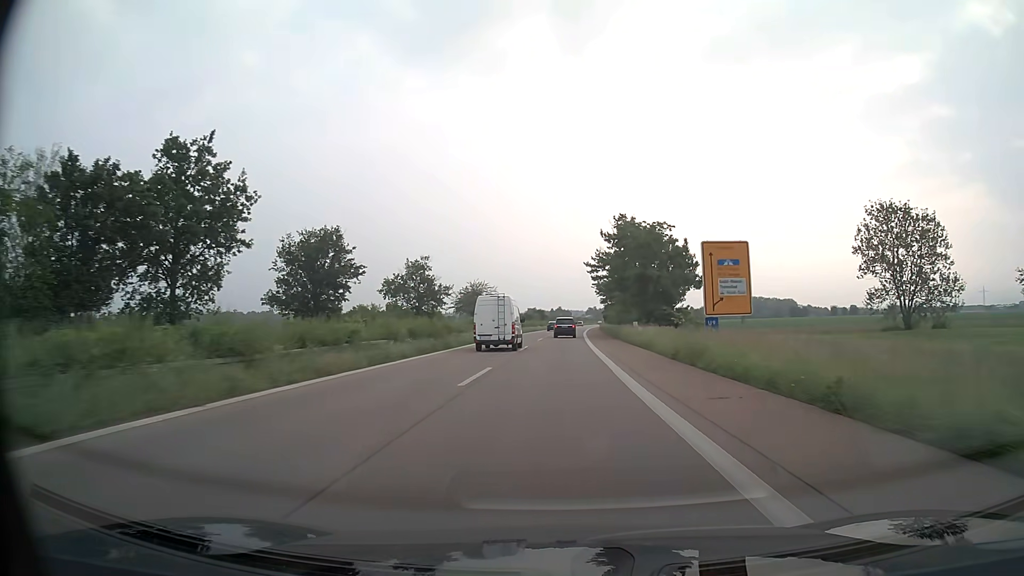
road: trunk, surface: asphalt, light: Day
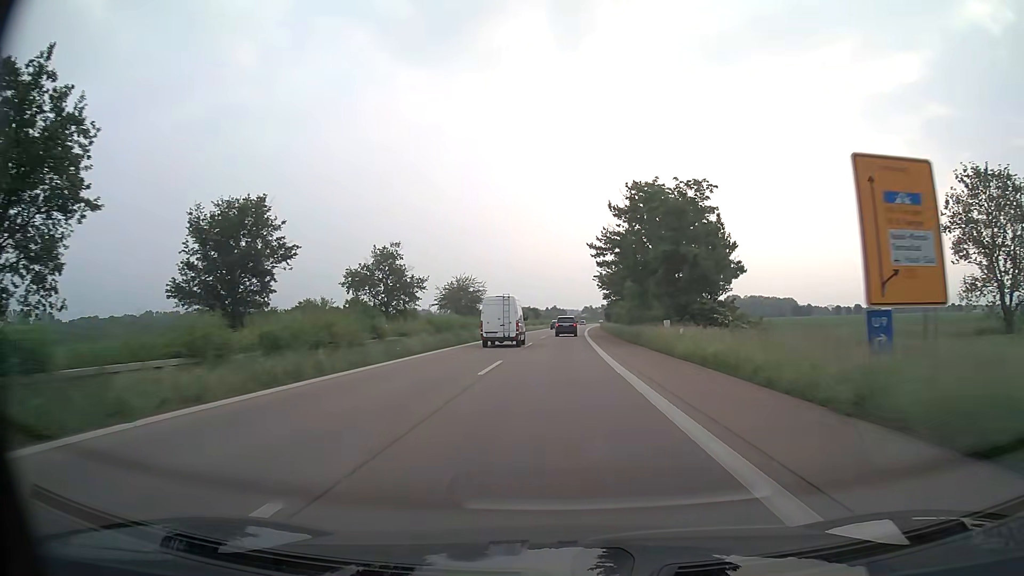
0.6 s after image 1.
(0.0, +15.6) m; 0°
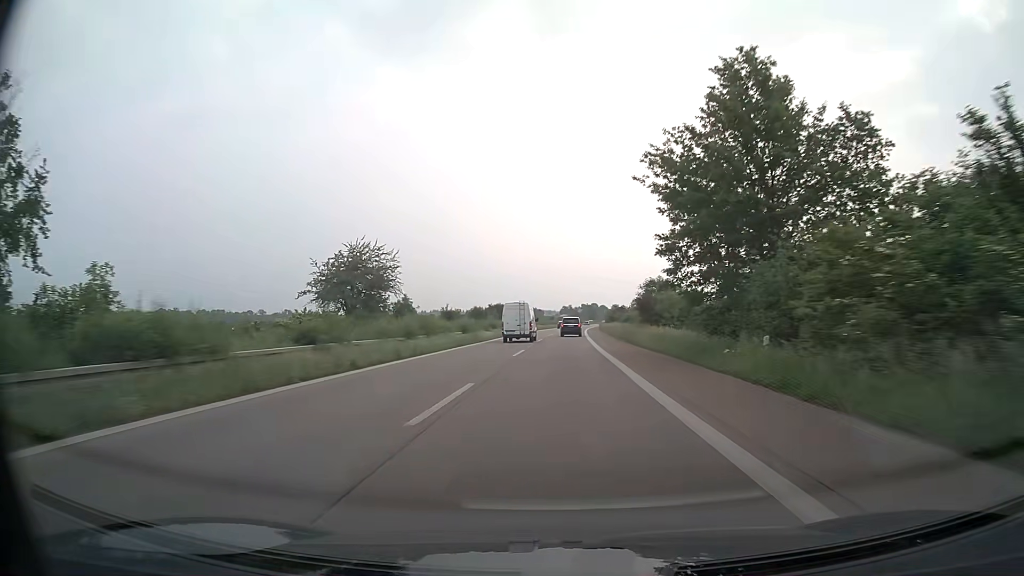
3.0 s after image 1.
(+1.0, +62.7) m; +2°
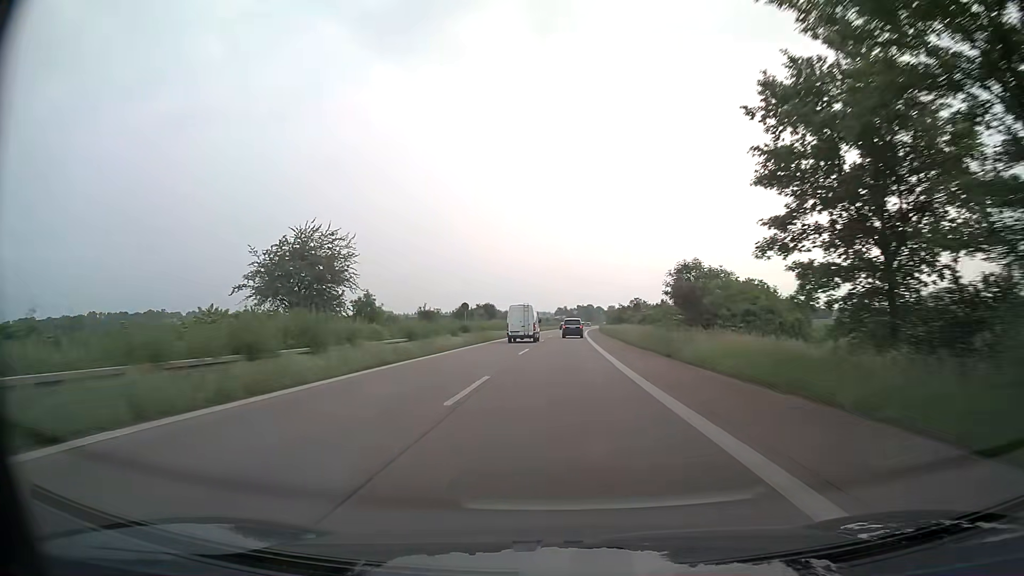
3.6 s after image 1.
(0.0, +15.8) m; 0°
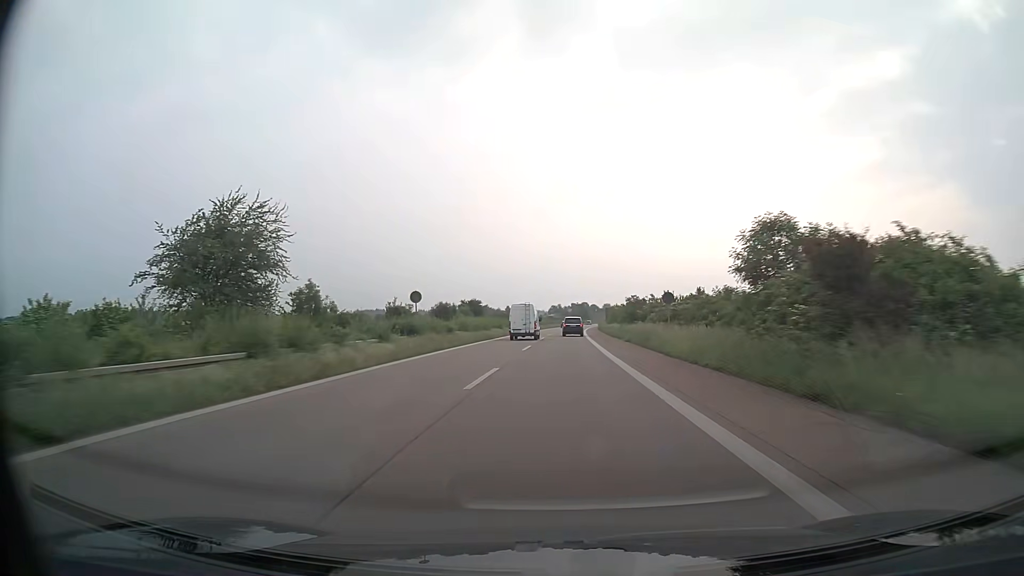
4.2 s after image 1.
(+0.1, +15.8) m; 0°
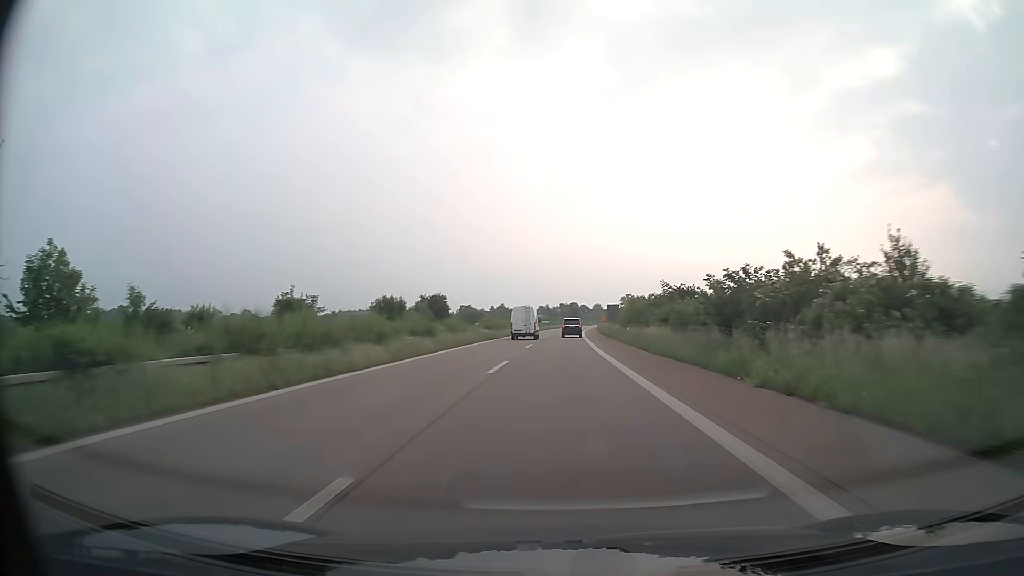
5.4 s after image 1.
(+0.3, +31.8) m; +1°
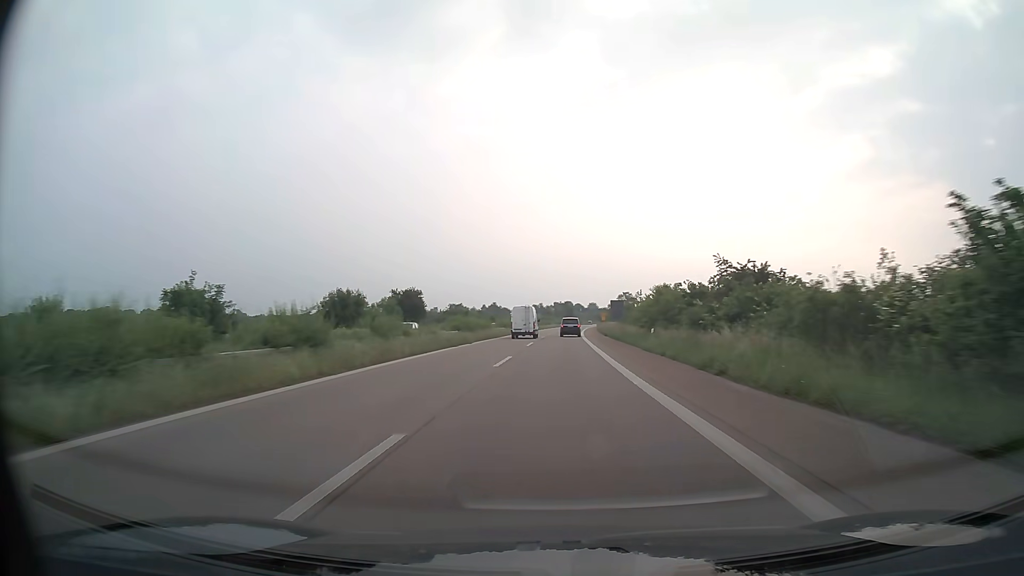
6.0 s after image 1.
(+0.1, +15.9) m; +1°
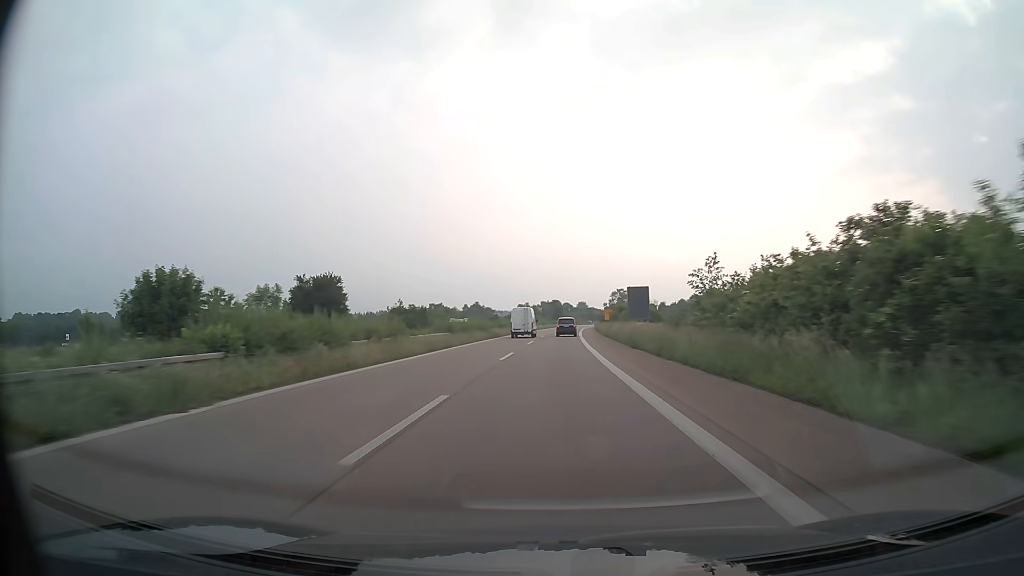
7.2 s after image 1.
(+0.3, +31.8) m; +1°
(0, +10) (0, +20) (0, +30) (0, +40) (0, +50) (+1, +60) (+1, +70) (+1, +80) (+2, +90) (+2, +100) m
